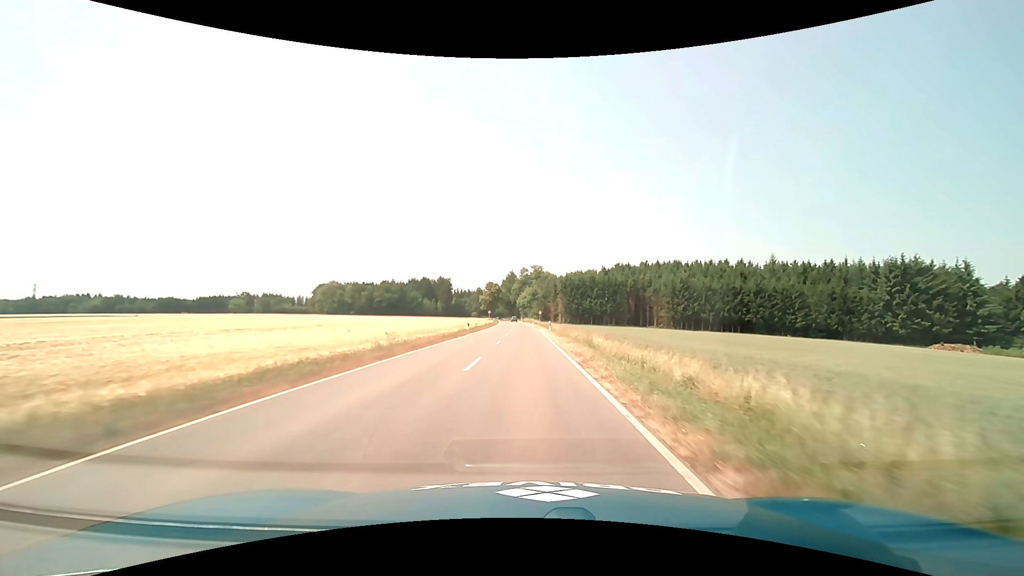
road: tertiary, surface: asphalt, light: Day
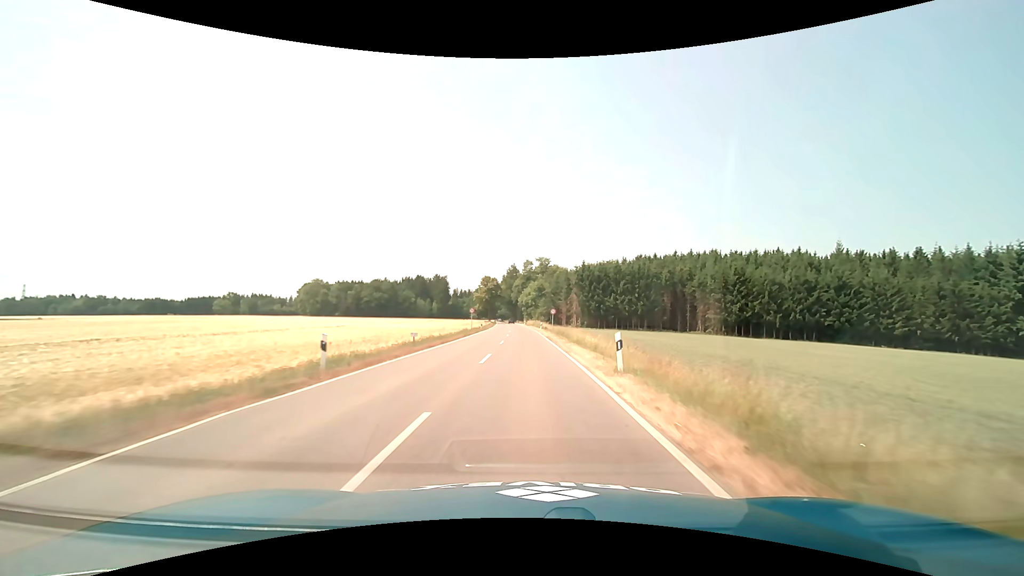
(-0.2, +33.5) m; -1°
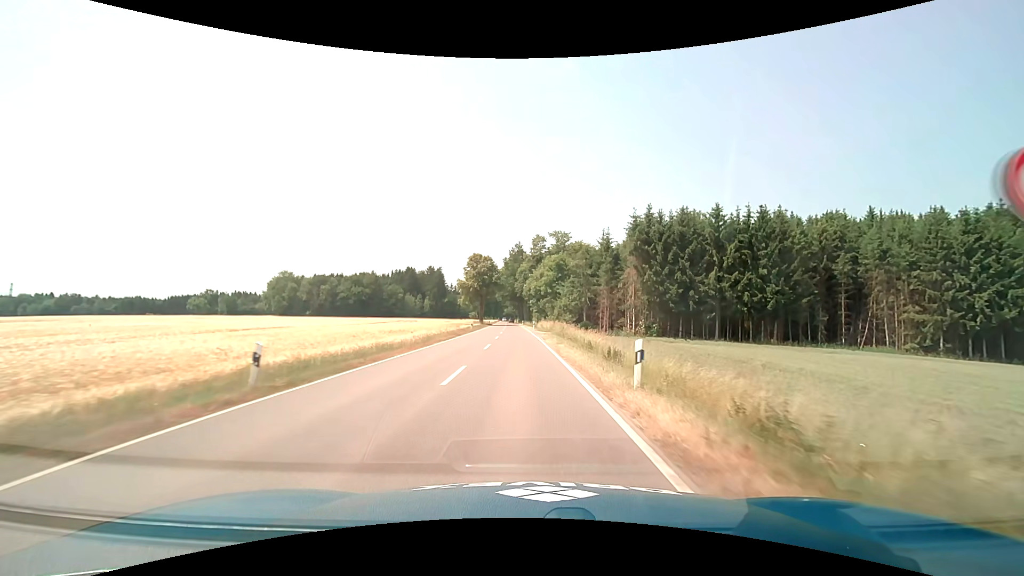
(-0.2, +52.7) m; -1°
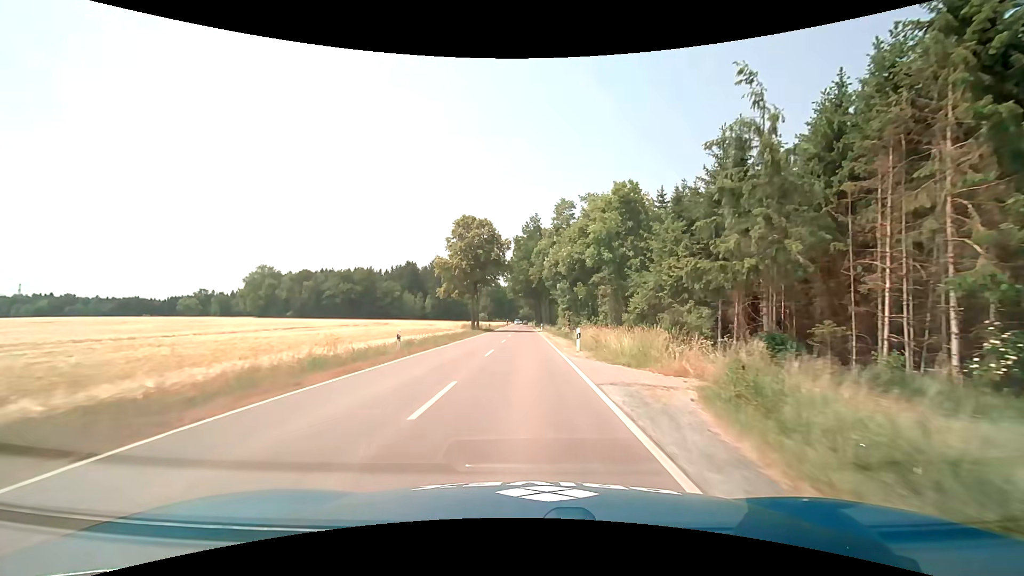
(-0.6, +39.5) m; -2°
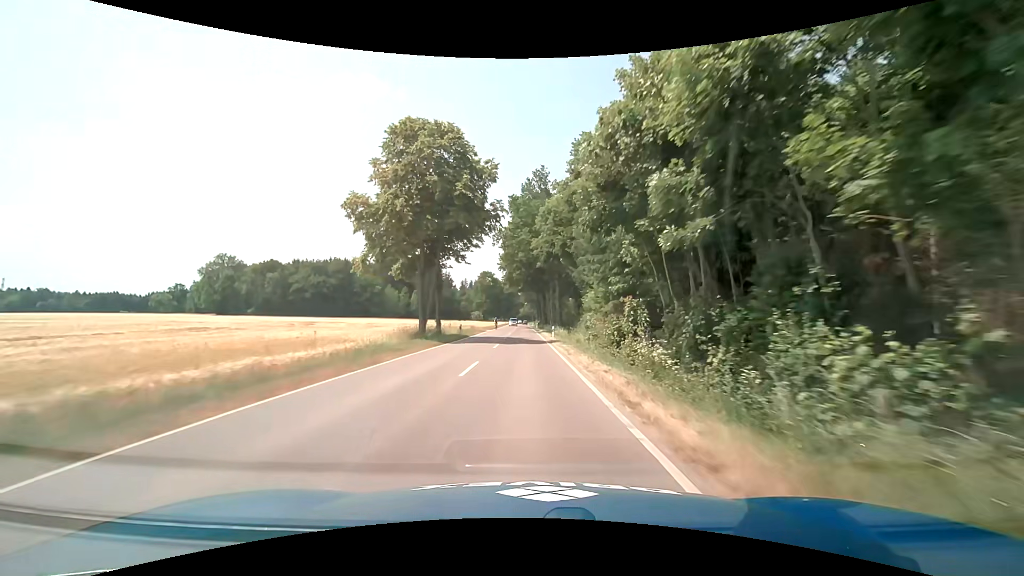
(-0.1, +30.9) m; 0°
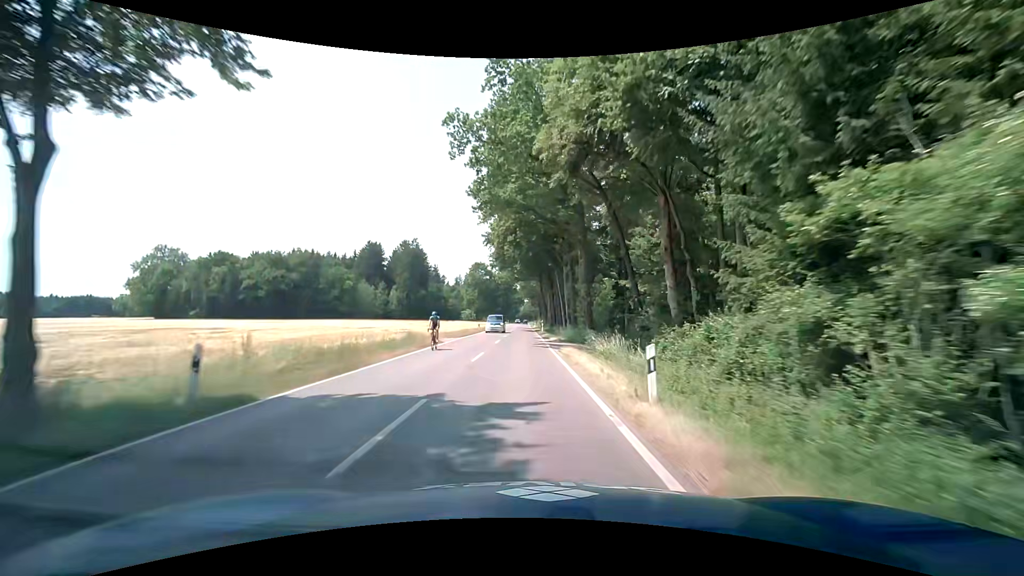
(0.0, +31.8) m; 0°
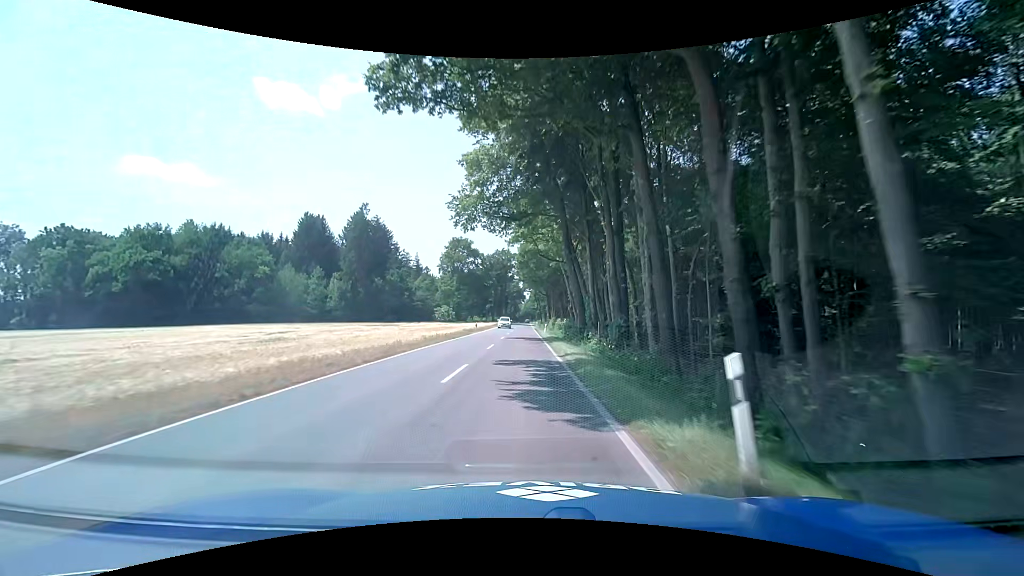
(-0.4, +54.0) m; 0°
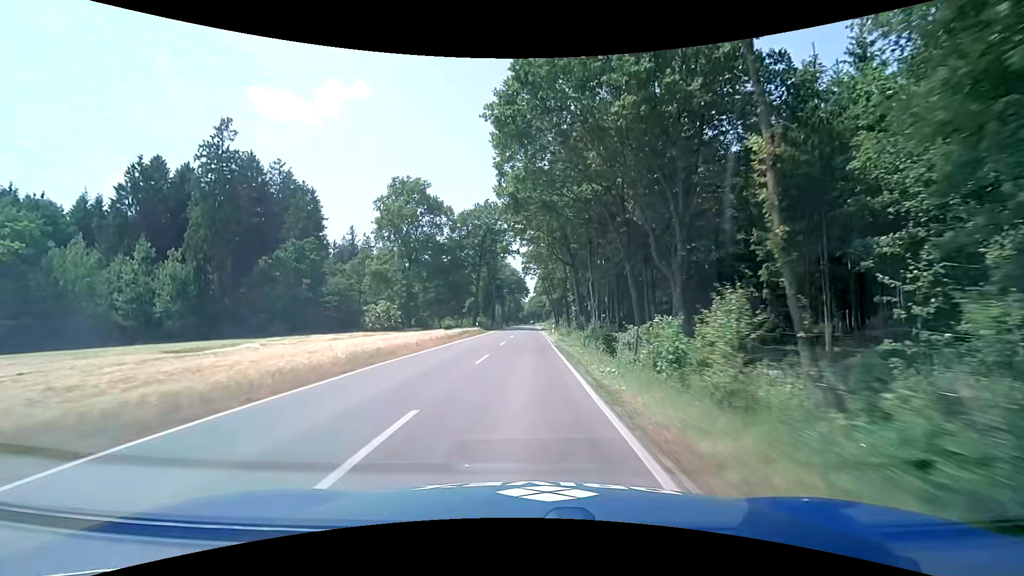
(-0.4, +55.2) m; -1°
(0, +10) (0, +20) (0, +30) (0, +40) (0, +50) (0, +60) (0, +70) (+1, +80) (+1, +90) (+1, +100) m
